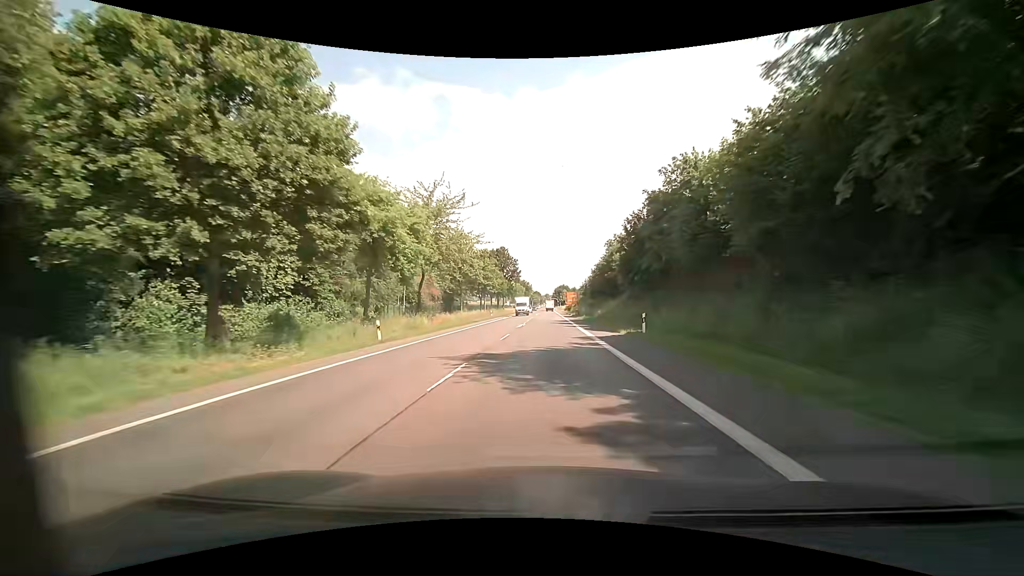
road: primary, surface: asphalt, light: Day
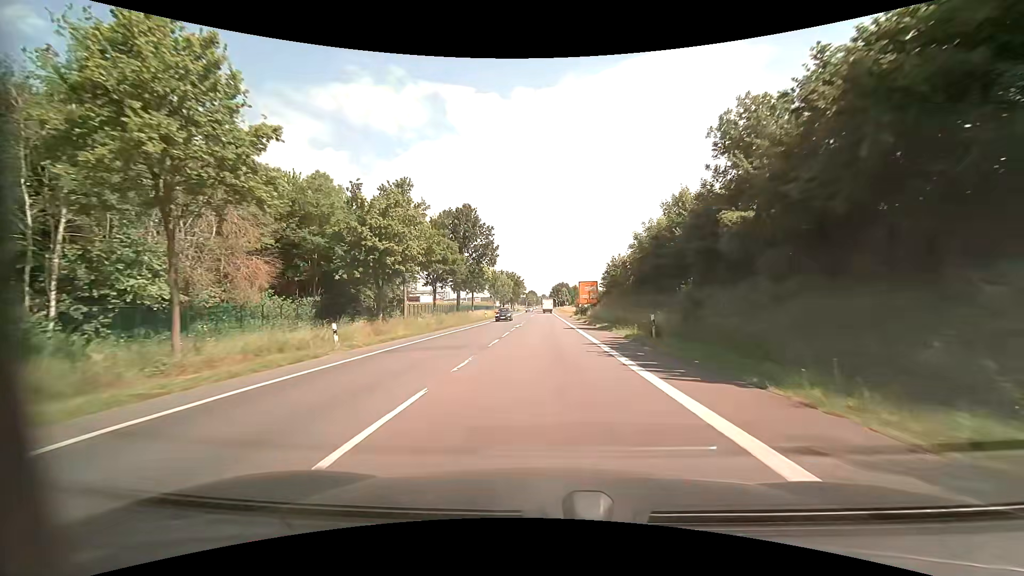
(+0.3, +53.6) m; 0°
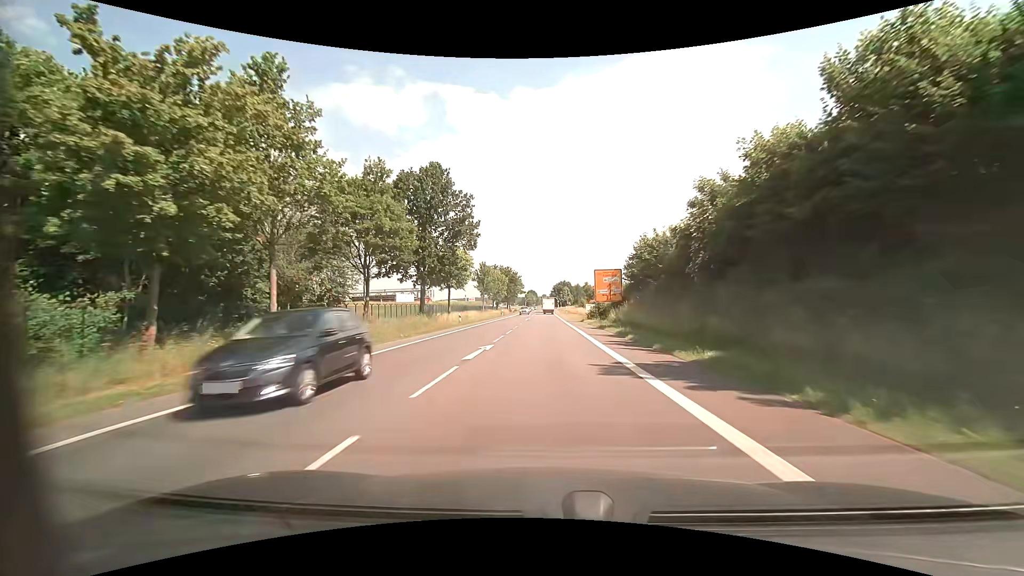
(0.0, +21.5) m; 0°
